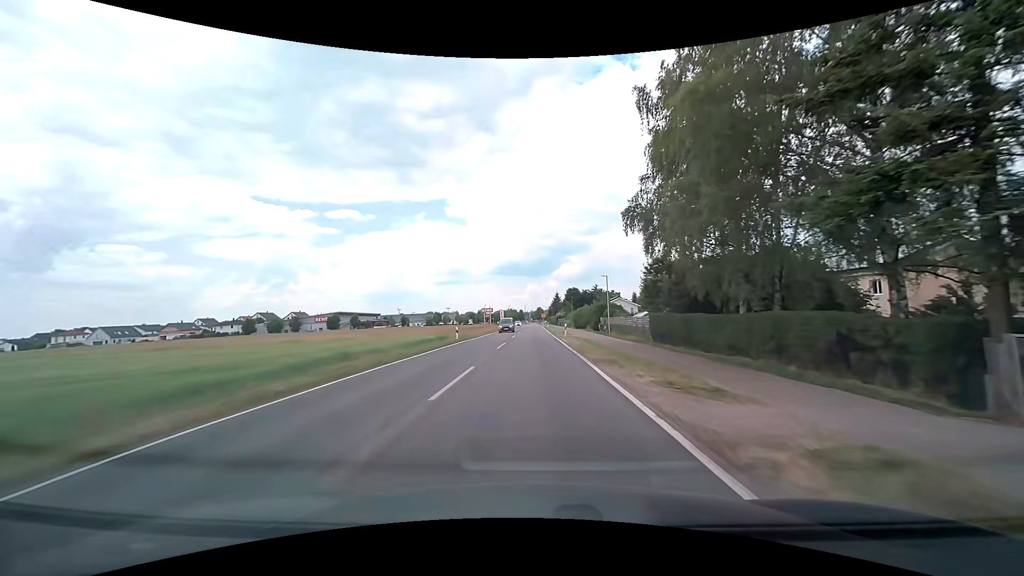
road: tertiary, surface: asphalt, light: Day
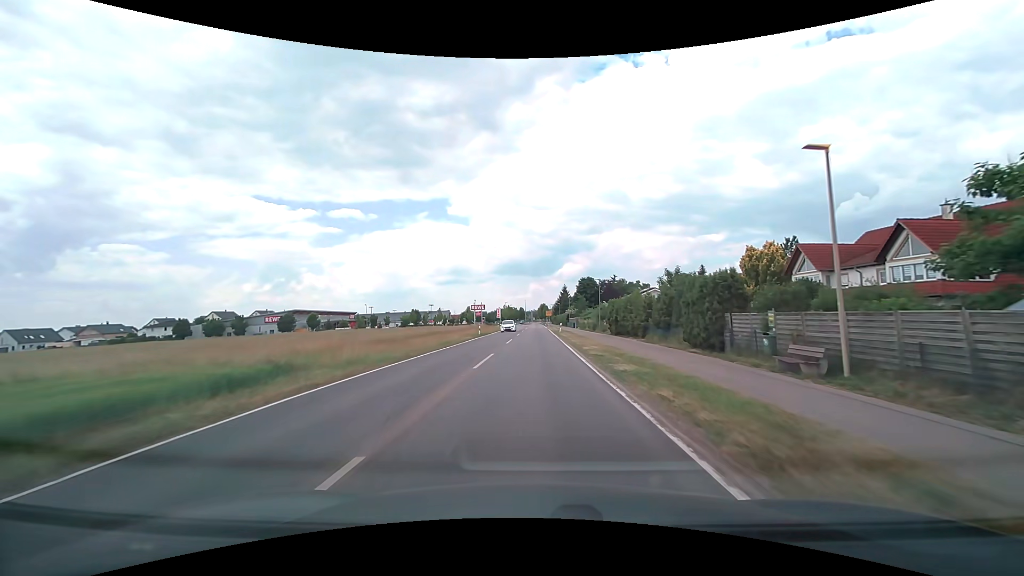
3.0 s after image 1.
(0.0, +39.5) m; 0°
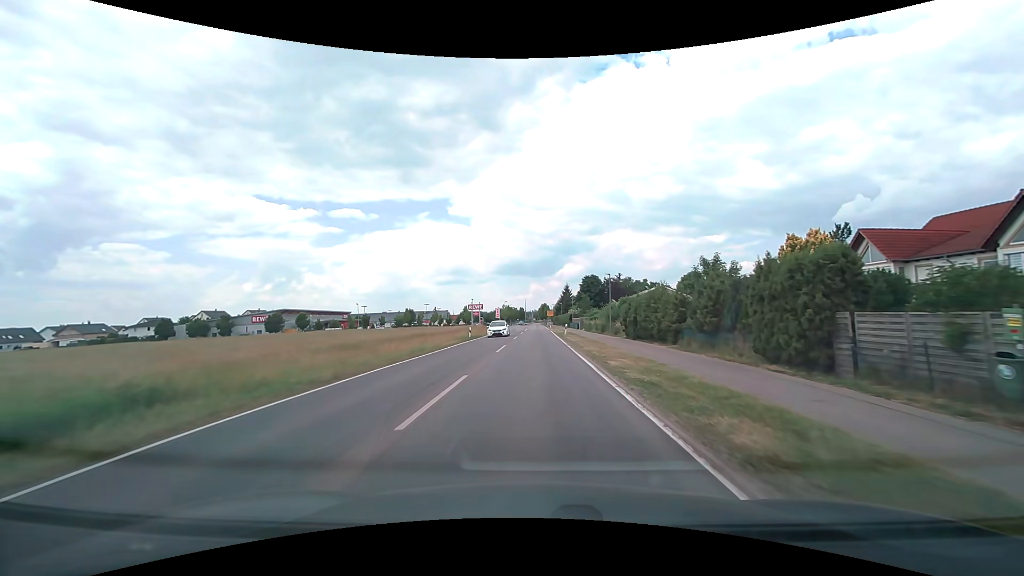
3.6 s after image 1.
(0.0, +7.8) m; 0°
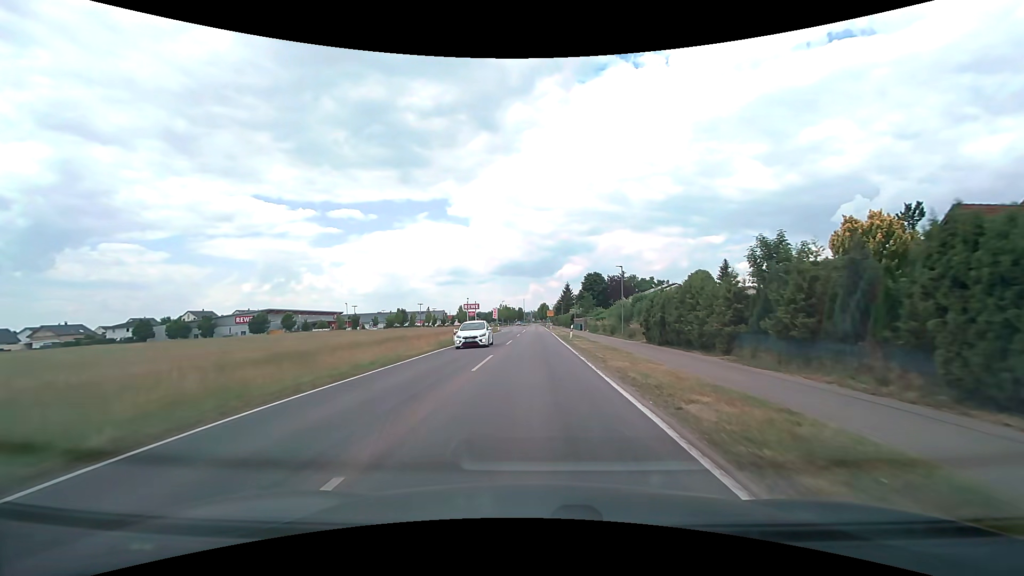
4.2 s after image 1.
(0.0, +7.8) m; 0°
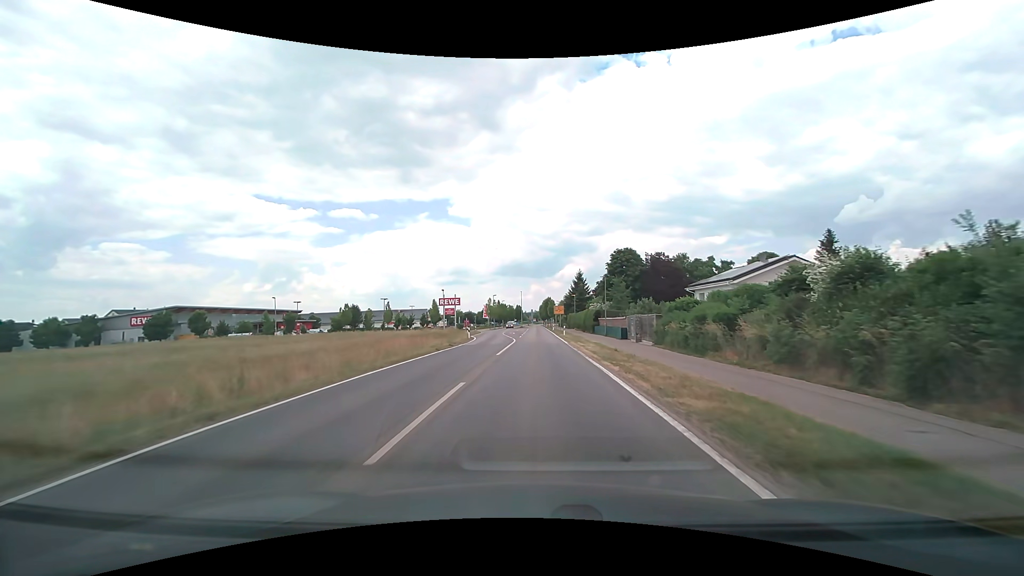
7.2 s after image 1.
(-0.1, +38.8) m; 0°
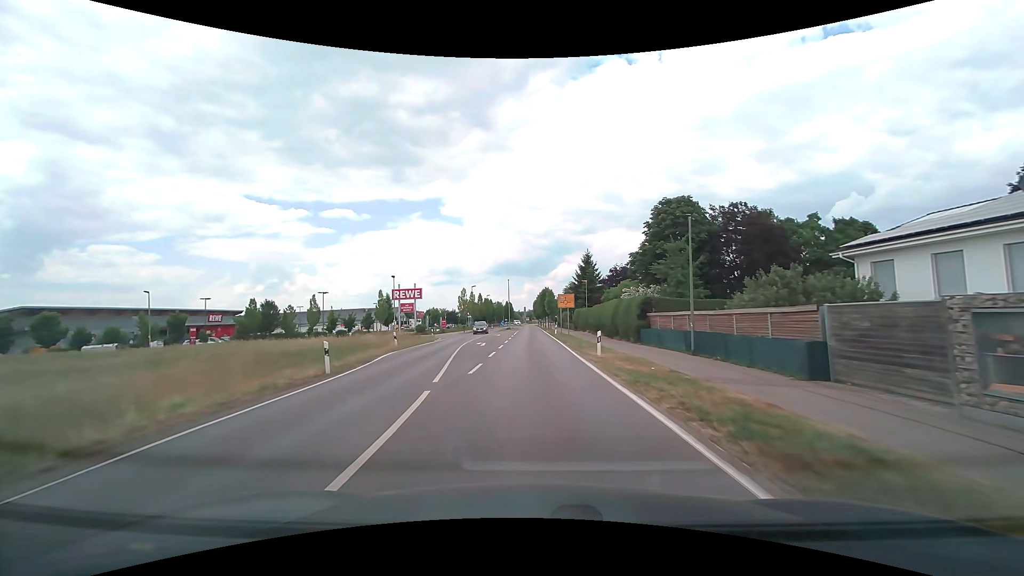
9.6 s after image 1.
(+0.1, +30.7) m; +1°
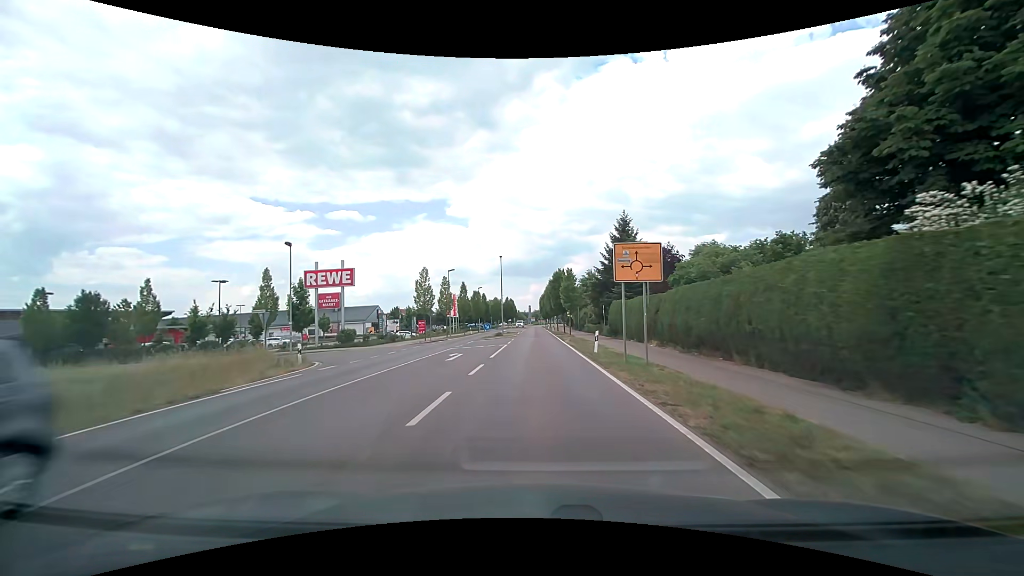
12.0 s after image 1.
(-0.3, +30.6) m; -1°
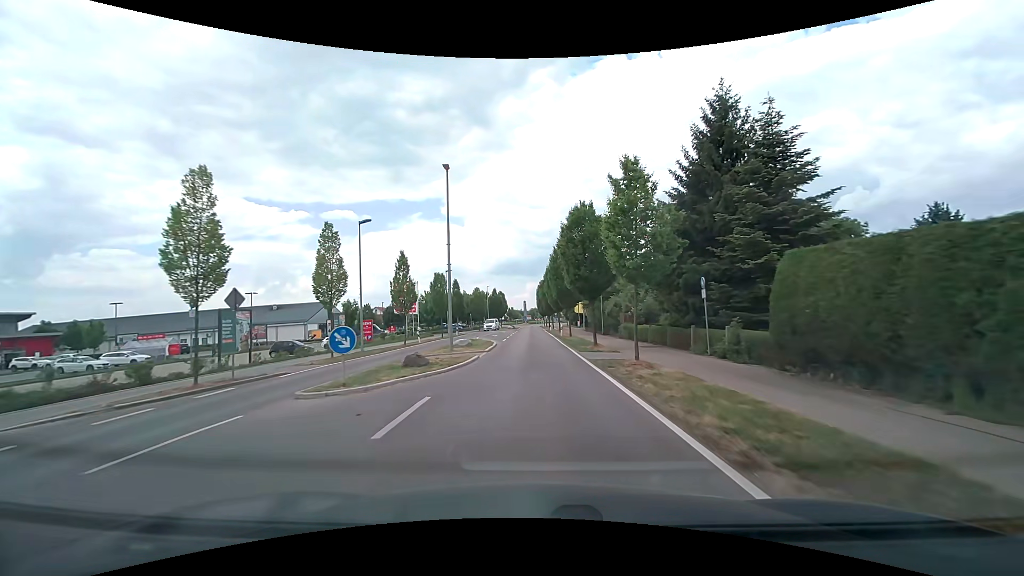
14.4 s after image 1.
(+0.1, +30.5) m; +1°
(0, +10) (0, +20) (0, +30) (0, +40) (0, +50) (-1, +60) (-1, +70) (-1, +80) (-1, +90) (-1, +100) m
